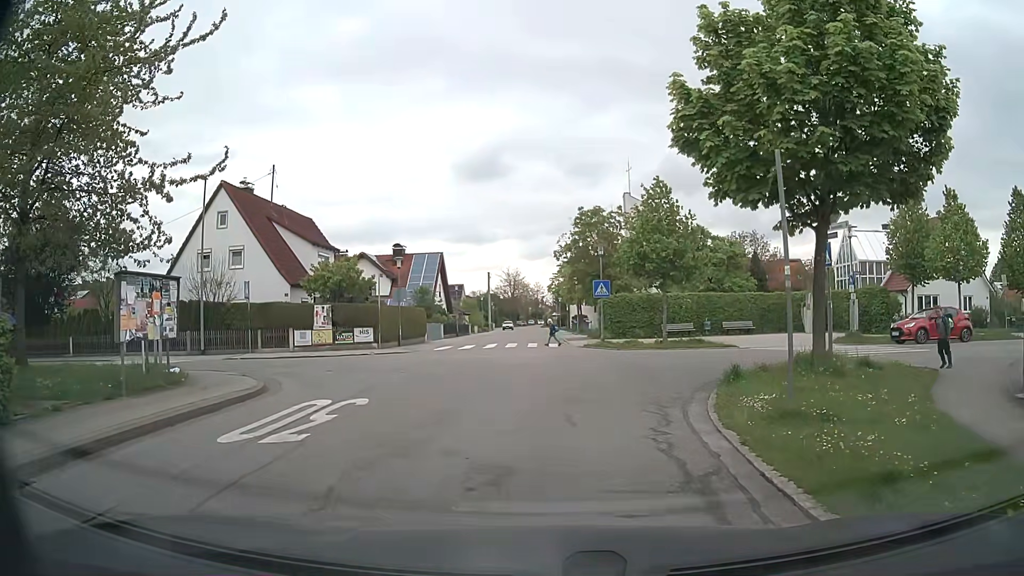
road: residential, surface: asphalt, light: Day
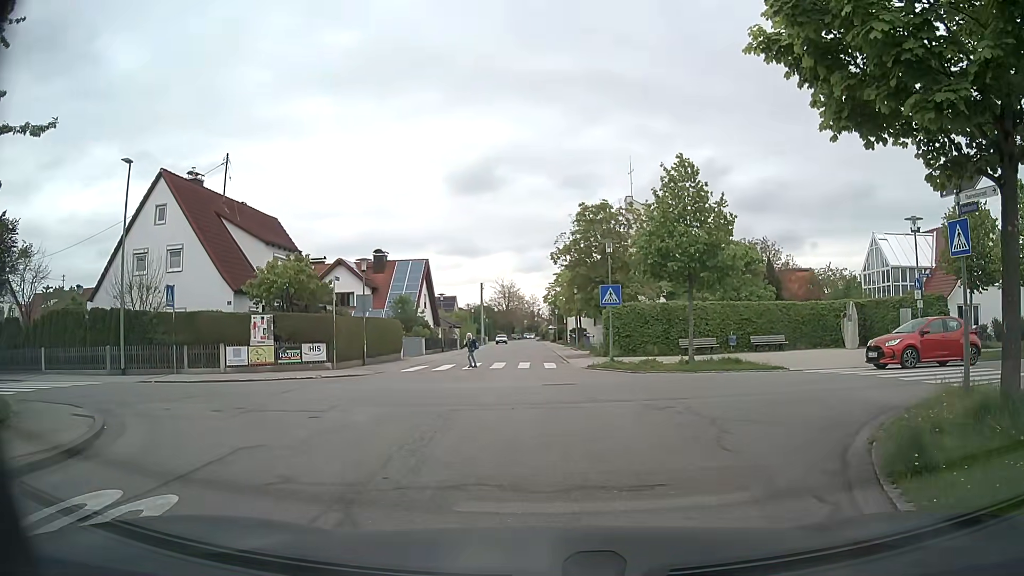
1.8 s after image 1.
(0.0, +6.0) m; -2°
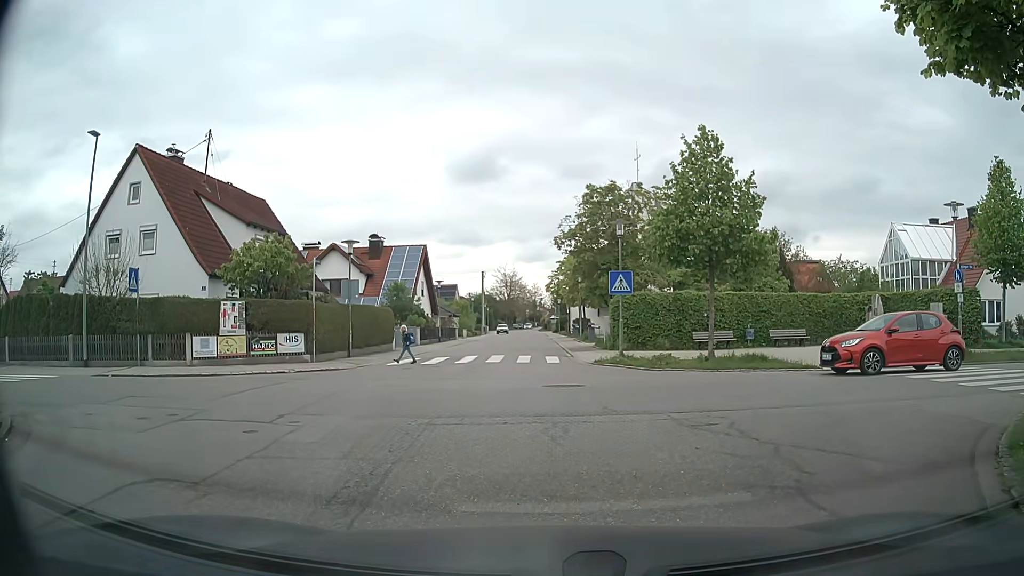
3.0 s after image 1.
(+0.1, +2.4) m; +2°
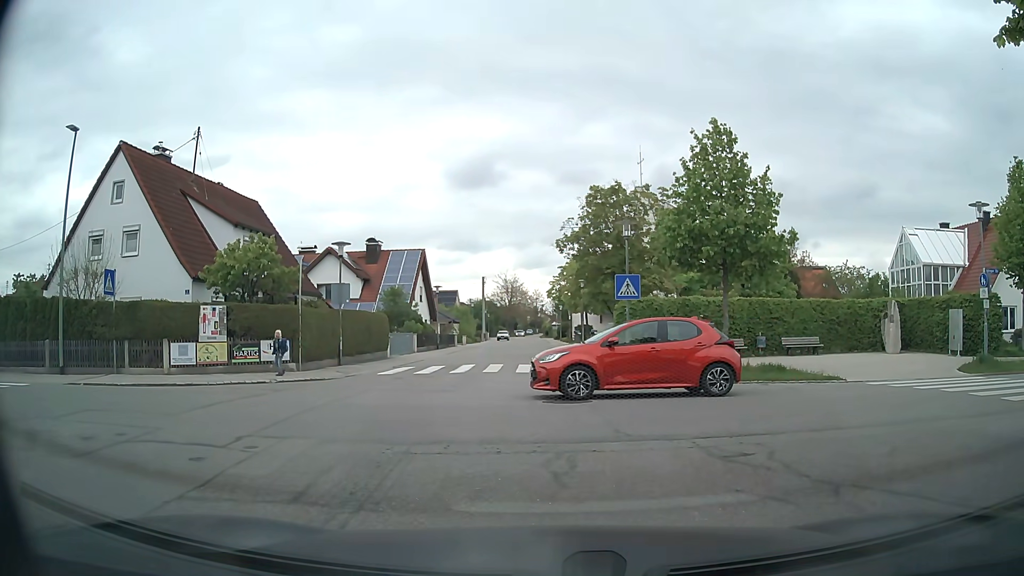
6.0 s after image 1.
(0.0, +1.5) m; 0°
(0, +10) (0, +20) (-1, +30) (-1, +40) (-1, +50) (-1, +60) (-1, +70) (-1, +80) (-1, +90) (-2, +100) m
